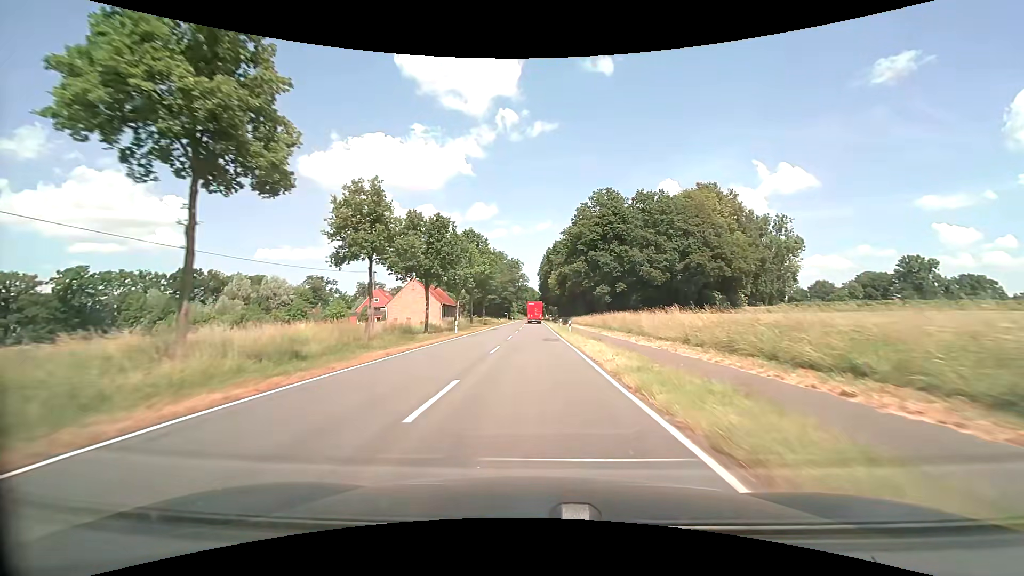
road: secondary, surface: asphalt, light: Day
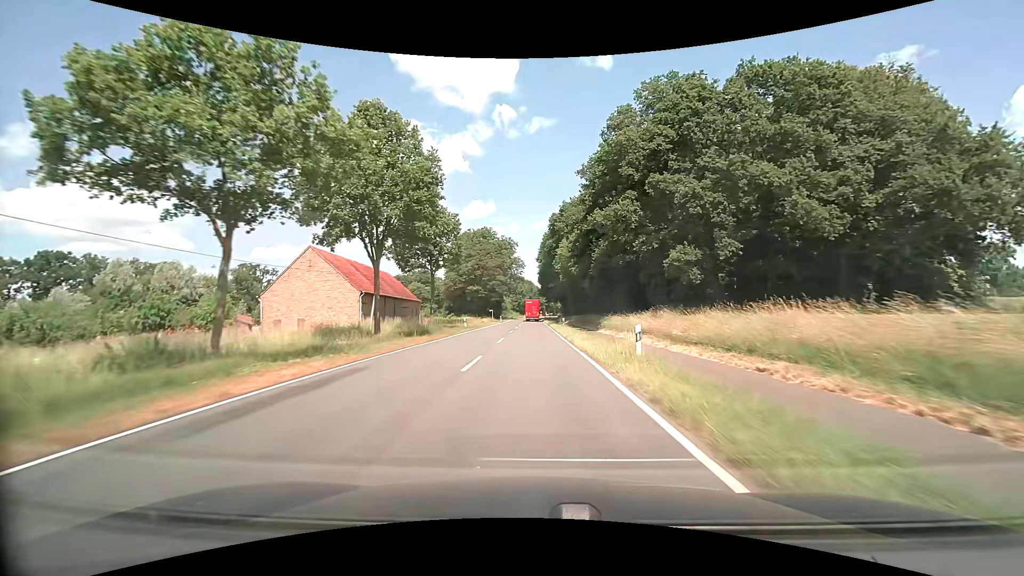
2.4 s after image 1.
(+0.1, +42.9) m; +1°
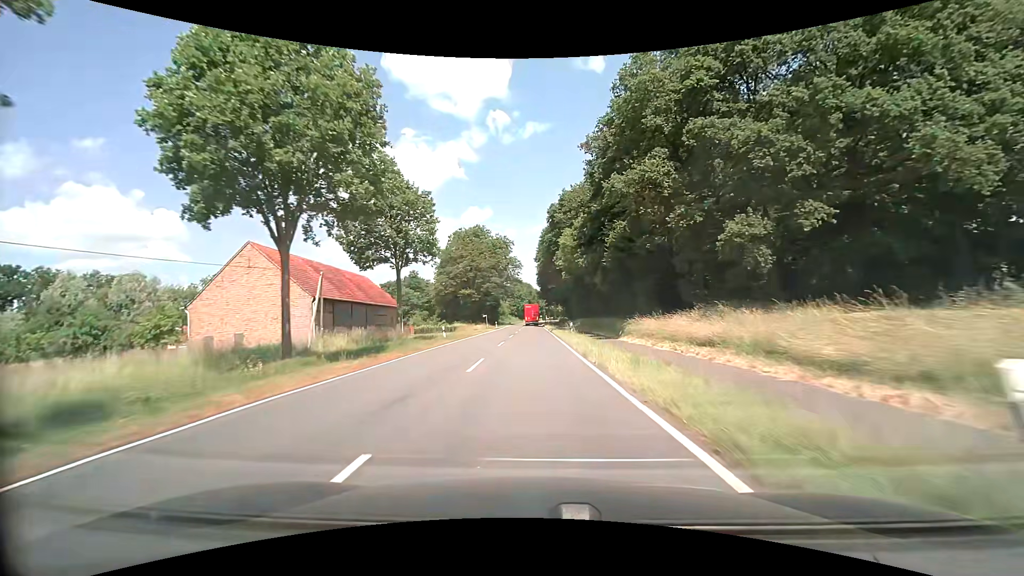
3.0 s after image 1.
(0.0, +10.7) m; -1°
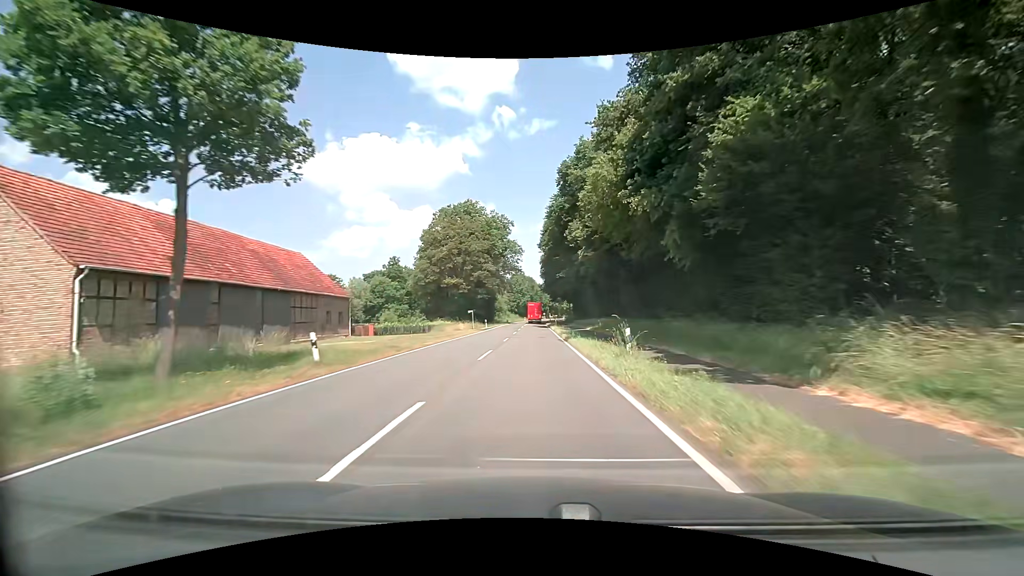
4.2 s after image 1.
(0.0, +21.5) m; 0°
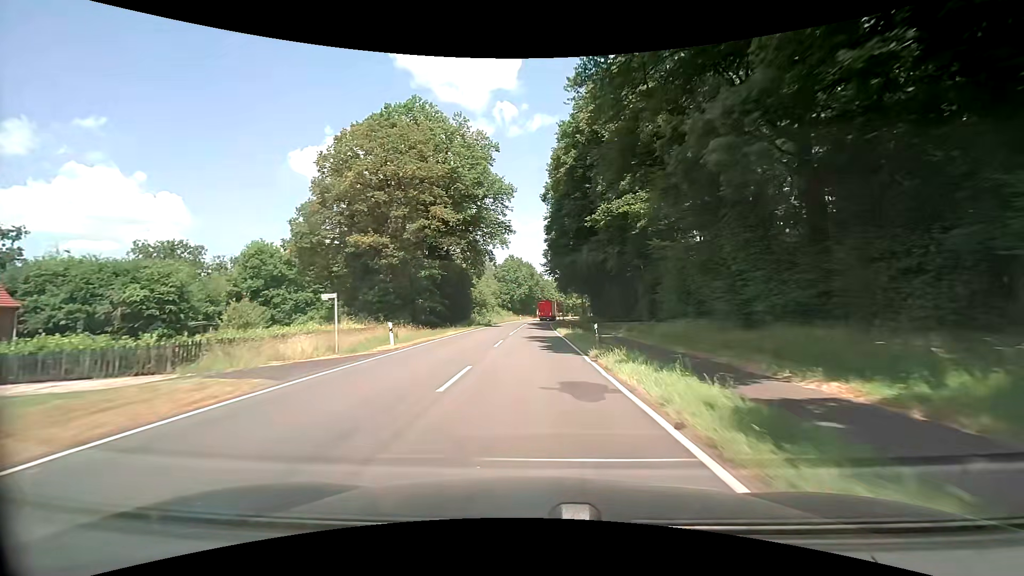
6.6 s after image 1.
(-0.4, +42.9) m; 0°
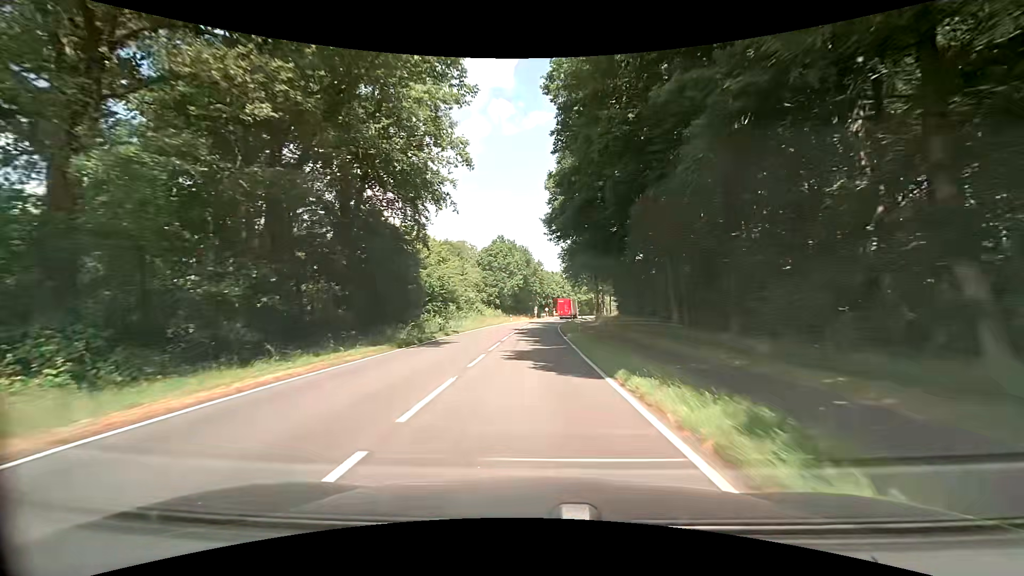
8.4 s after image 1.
(-0.1, +32.2) m; 0°
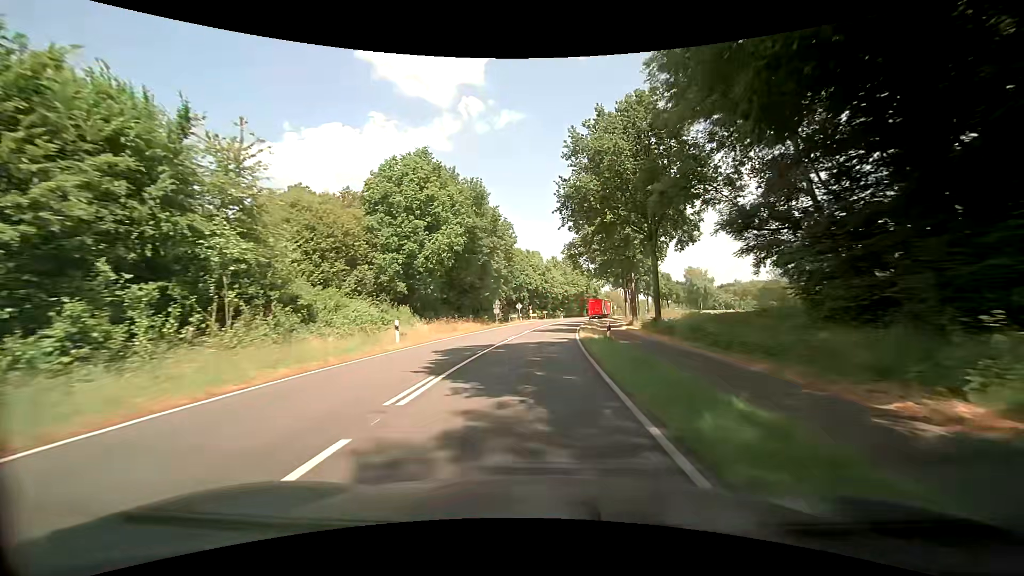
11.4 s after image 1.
(+1.4, +53.7) m; +3°
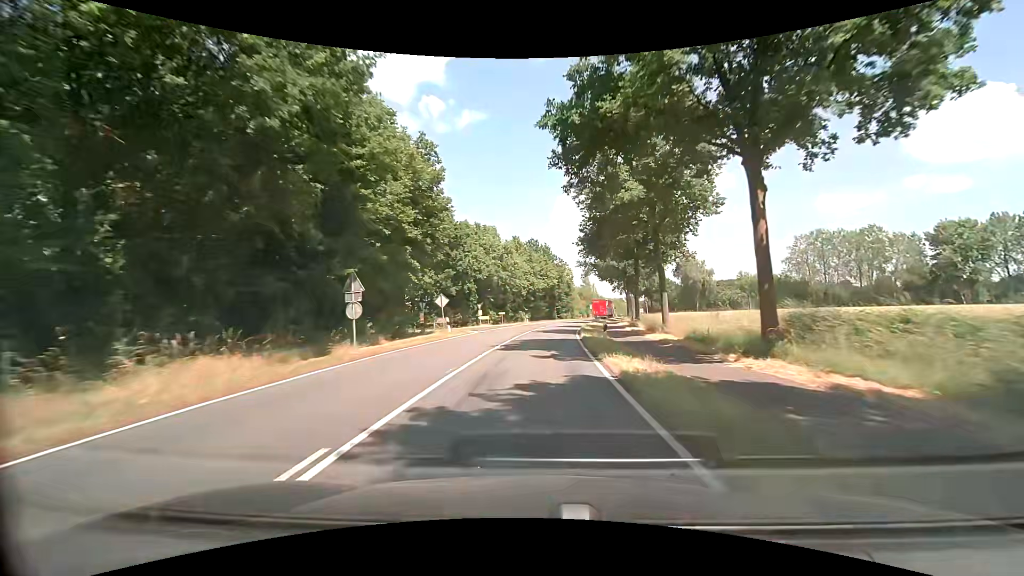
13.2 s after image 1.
(+1.4, +32.1) m; +5°
(0, +10) (0, +20) (+1, +30) (+2, +40) (+3, +50) (+4, +60) (+6, +70) (+8, +79) (+10, +89) (+12, +99) m
